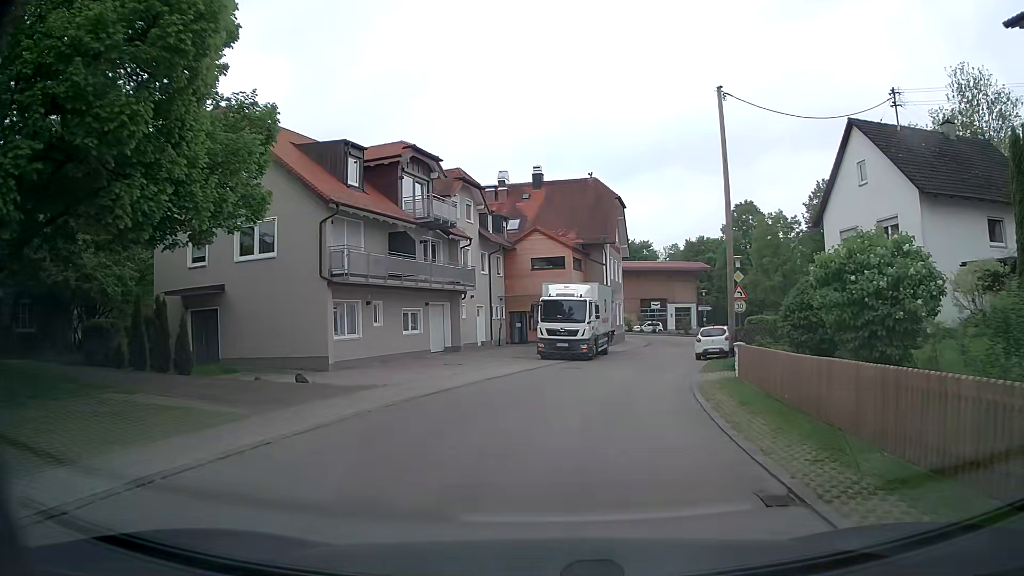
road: residential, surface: asphalt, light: Day
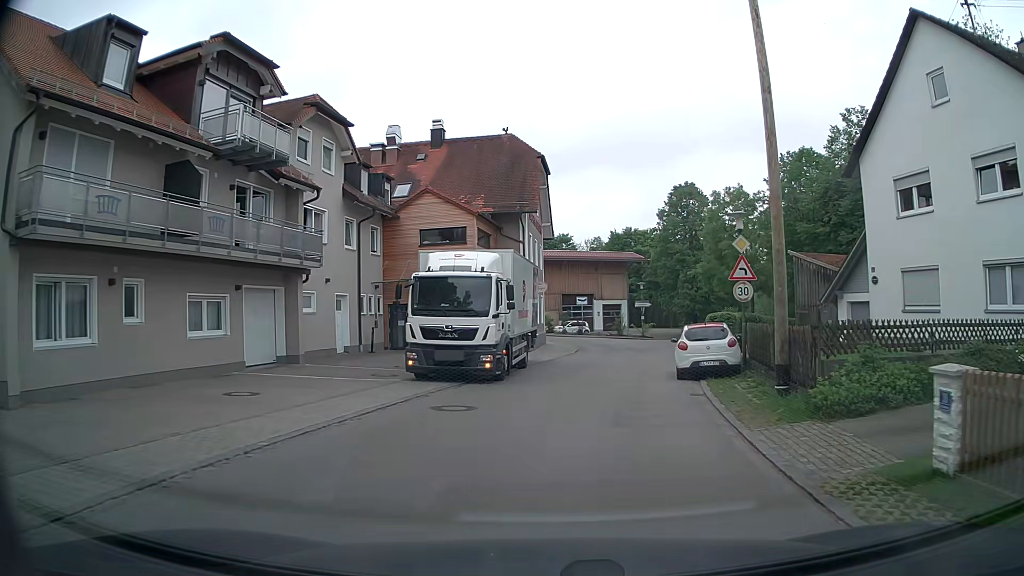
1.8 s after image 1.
(+0.7, +12.4) m; +5°
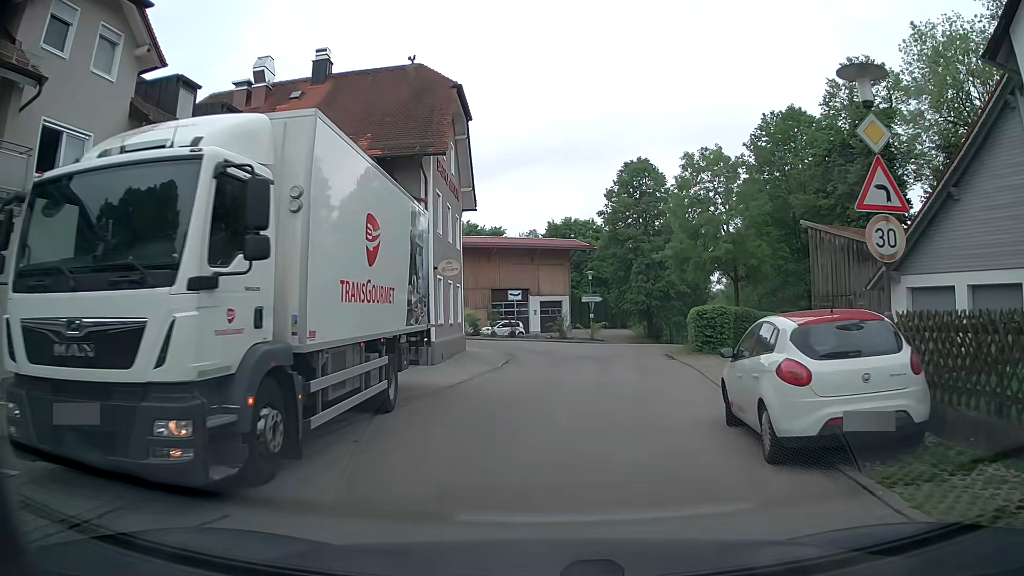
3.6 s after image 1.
(+0.9, +11.7) m; +7°
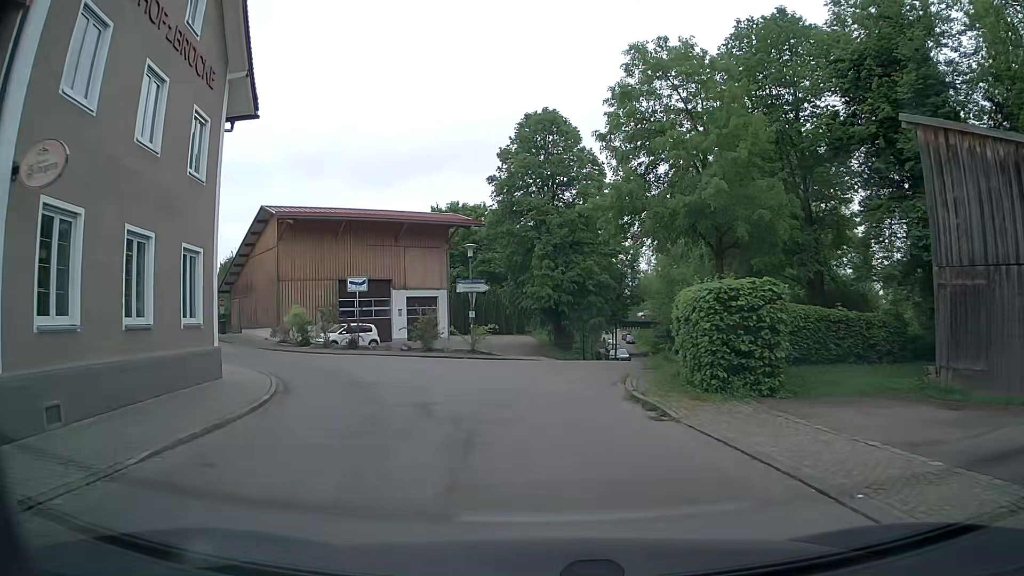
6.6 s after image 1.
(+1.3, +16.6) m; +9°
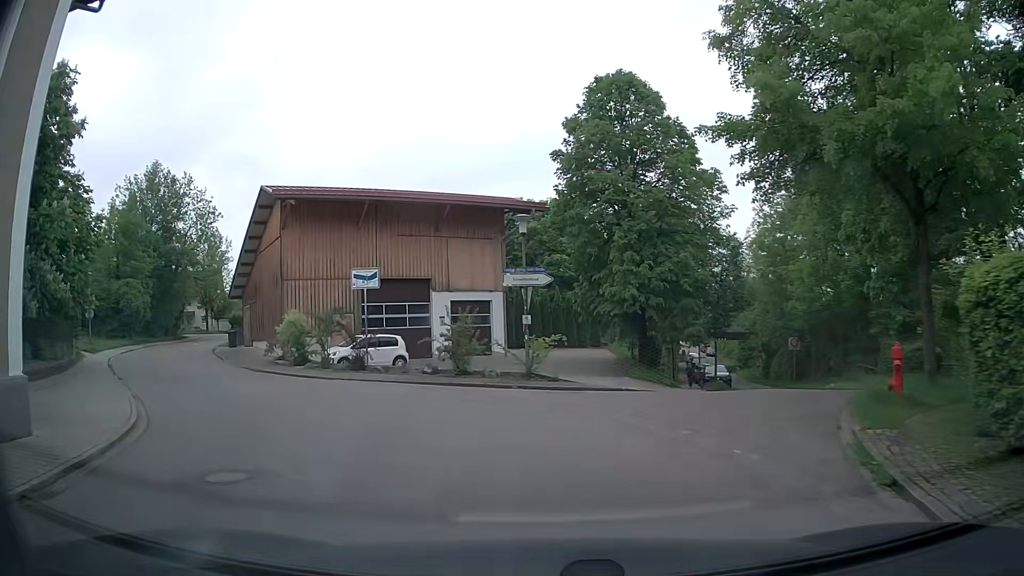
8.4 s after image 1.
(-0.3, +9.6) m; -6°
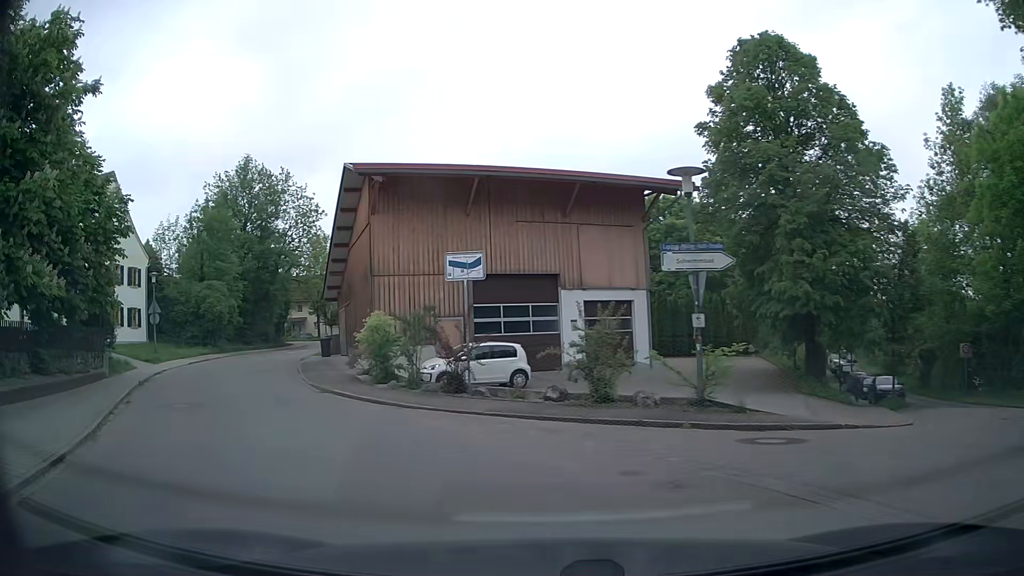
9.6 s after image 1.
(-0.5, +6.2) m; -11°
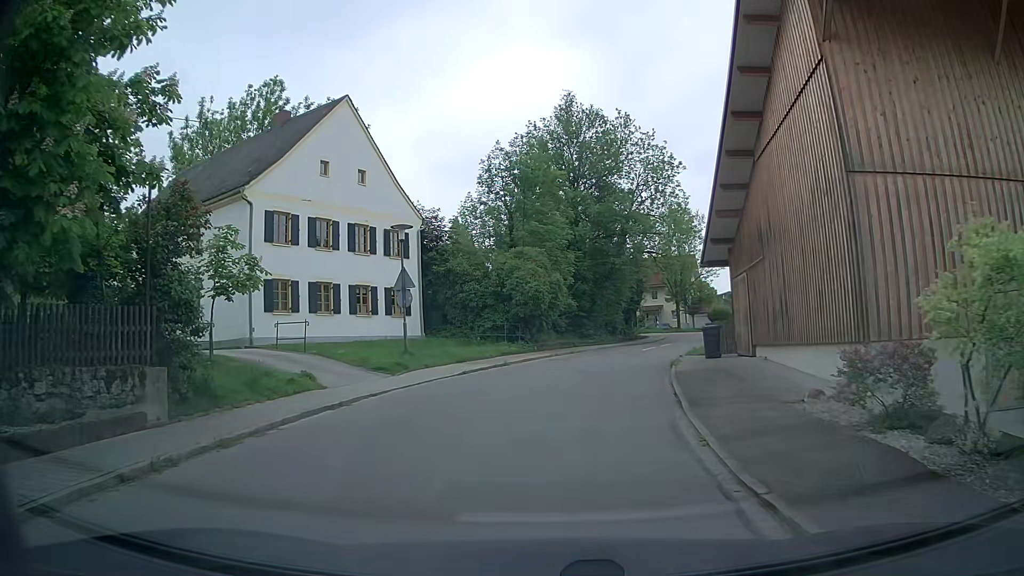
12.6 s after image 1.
(-5.0, +14.8) m; -30°
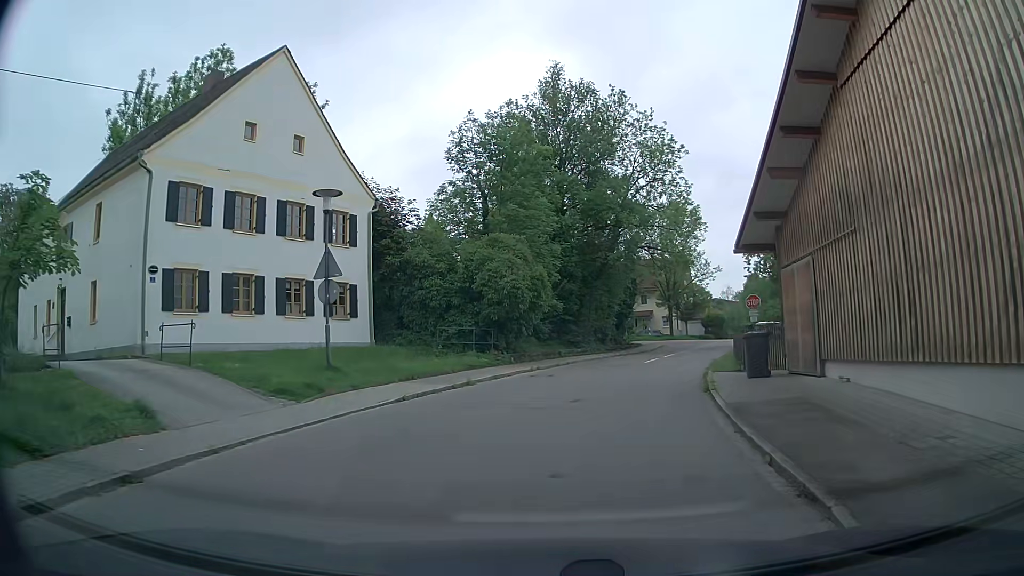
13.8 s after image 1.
(+0.1, +6.5) m; +1°
